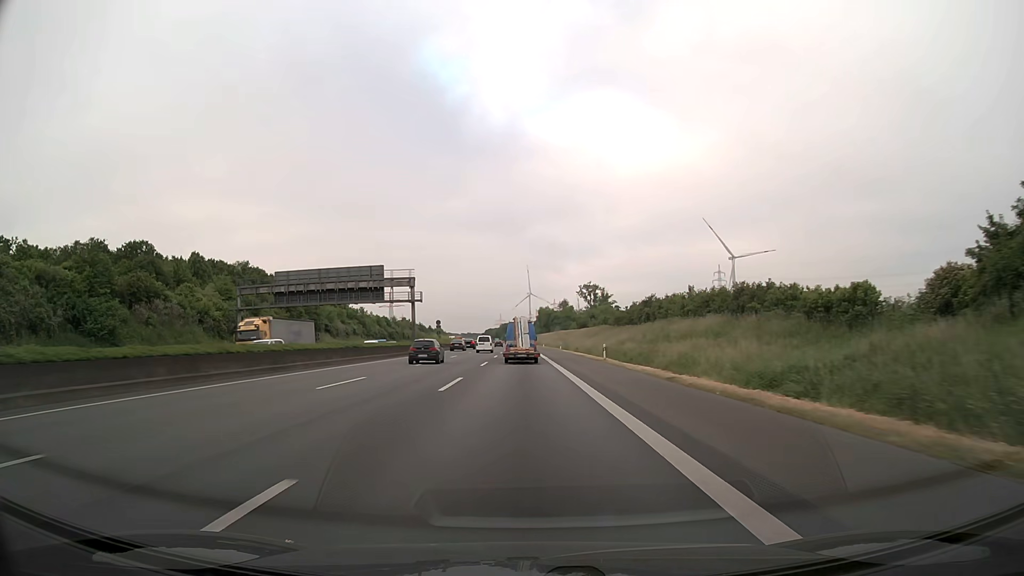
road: motorway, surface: asphalt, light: Day
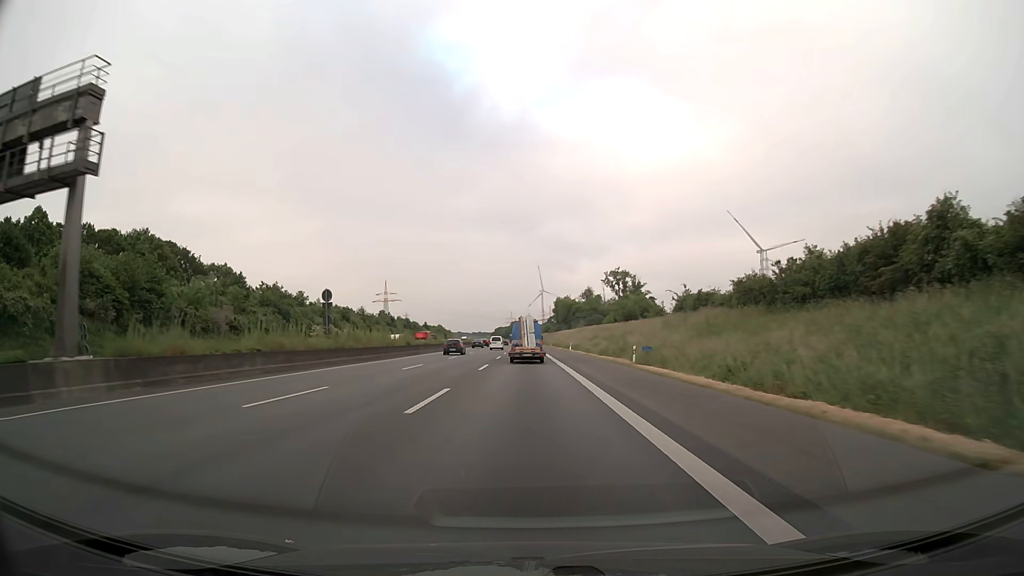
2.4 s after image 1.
(-0.5, +59.6) m; -1°
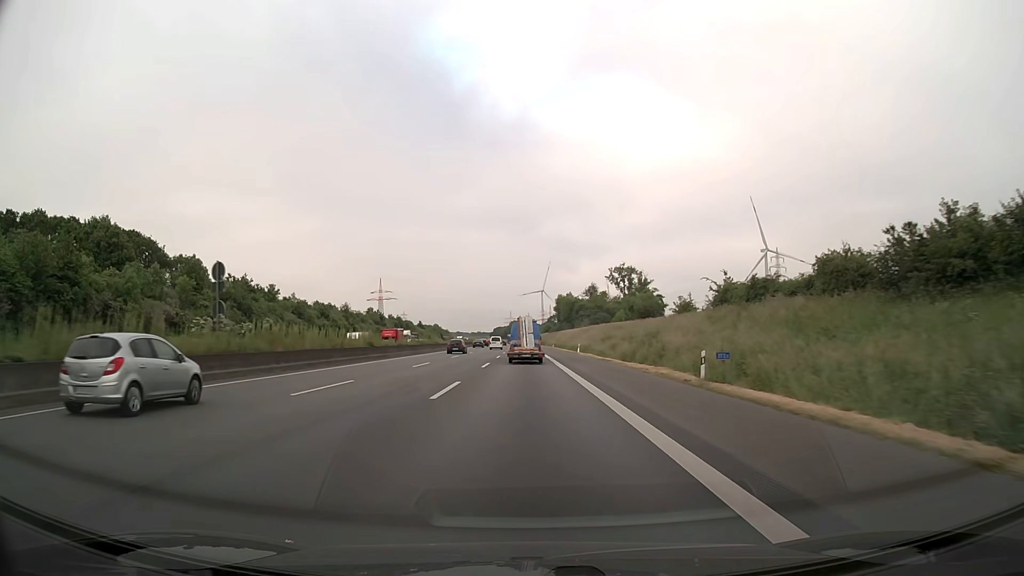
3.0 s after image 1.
(0.0, +14.9) m; 0°
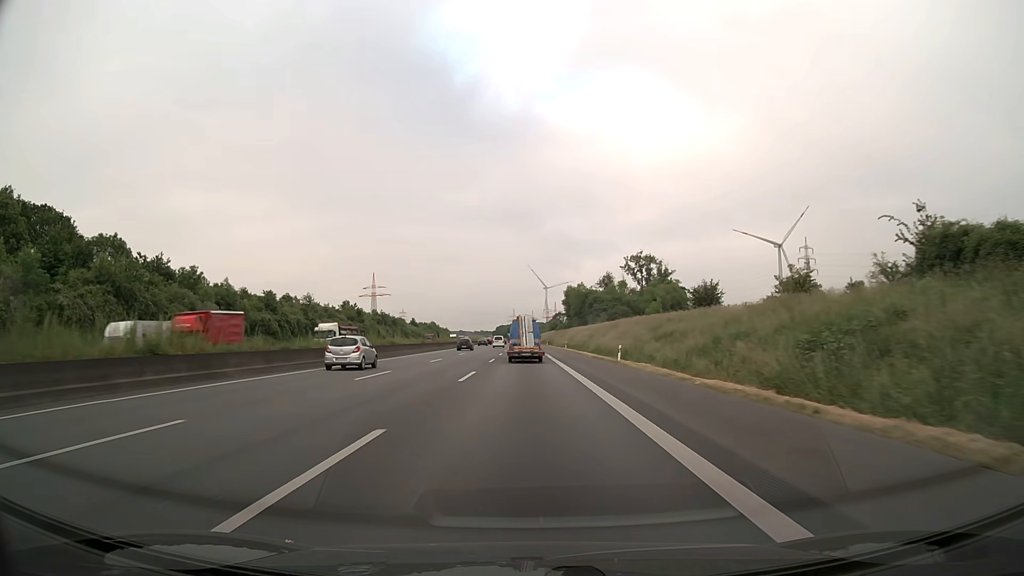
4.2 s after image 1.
(-0.1, +29.8) m; 0°
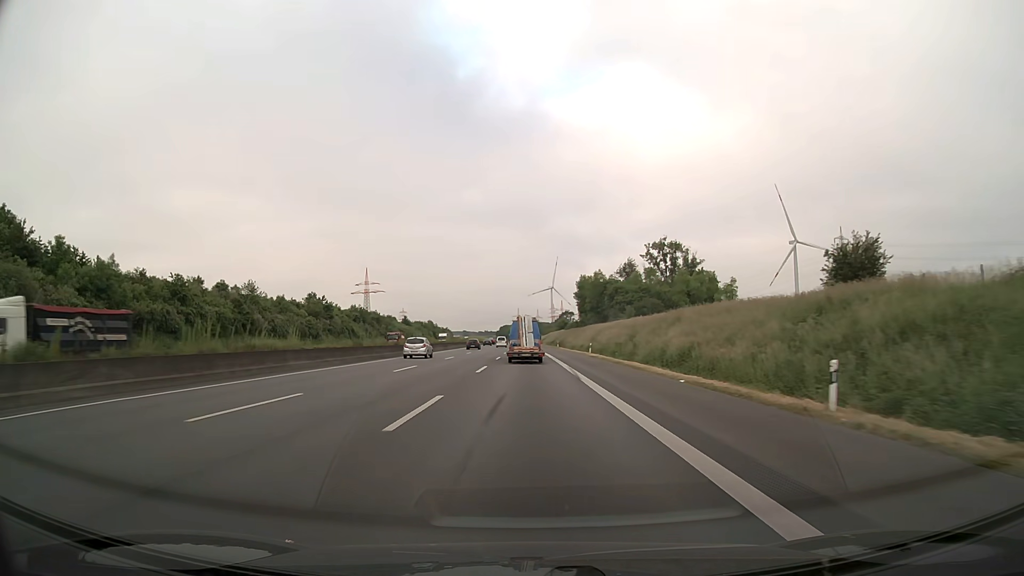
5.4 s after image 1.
(-0.1, +29.8) m; 0°
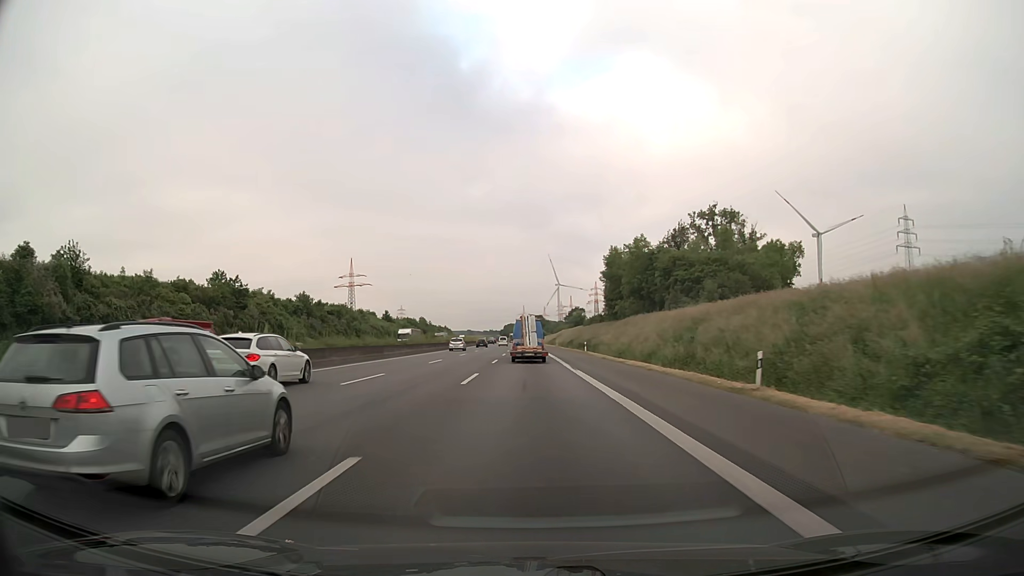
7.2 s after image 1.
(-0.2, +44.7) m; 0°
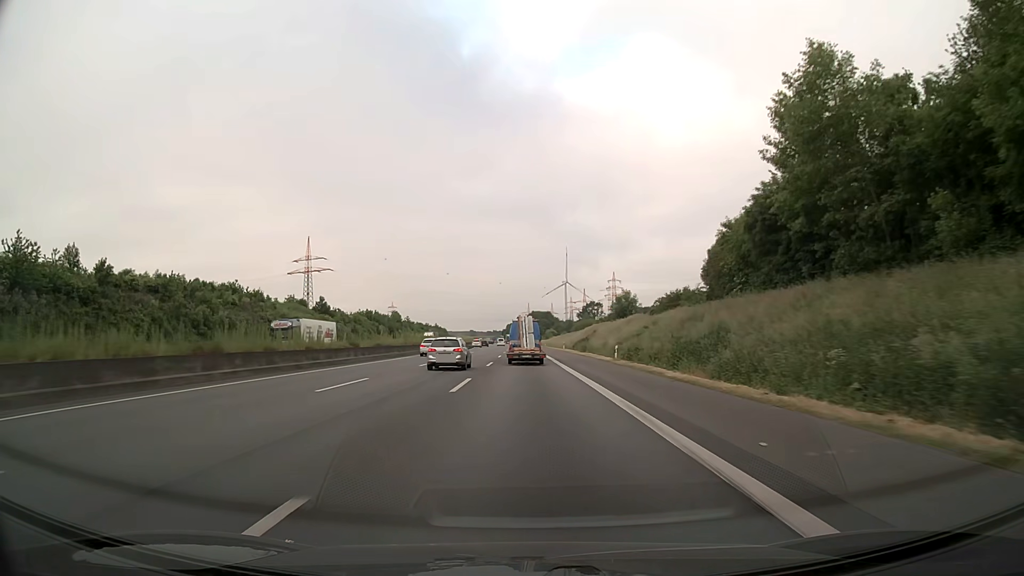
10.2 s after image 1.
(-0.4, +74.3) m; 0°
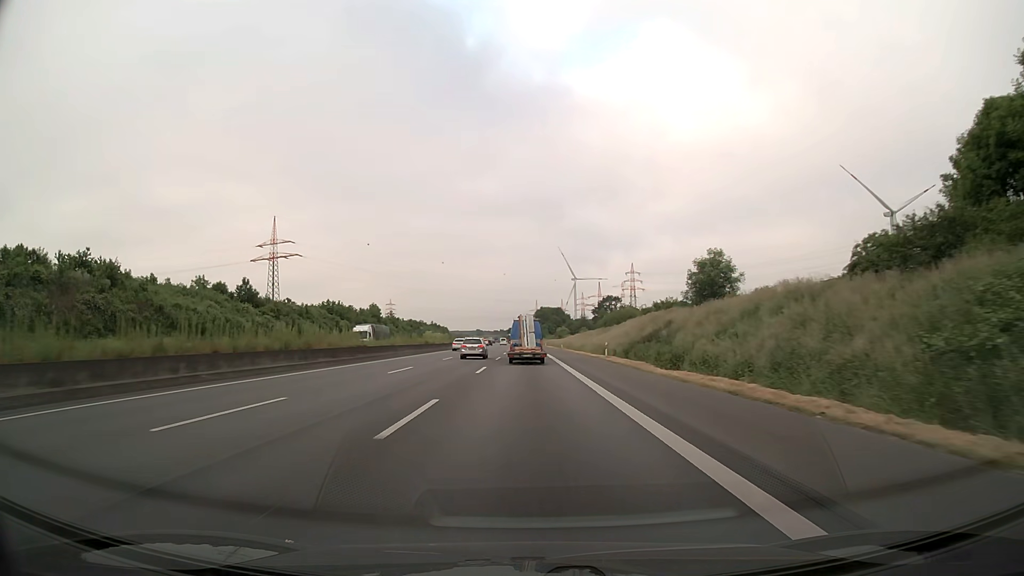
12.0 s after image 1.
(-0.2, +44.3) m; -1°
(0, +10) (0, +20) (0, +30) (0, +40) (0, +50) (0, +60) (0, +70) (-1, +80) (-1, +90) (-1, +100) m
